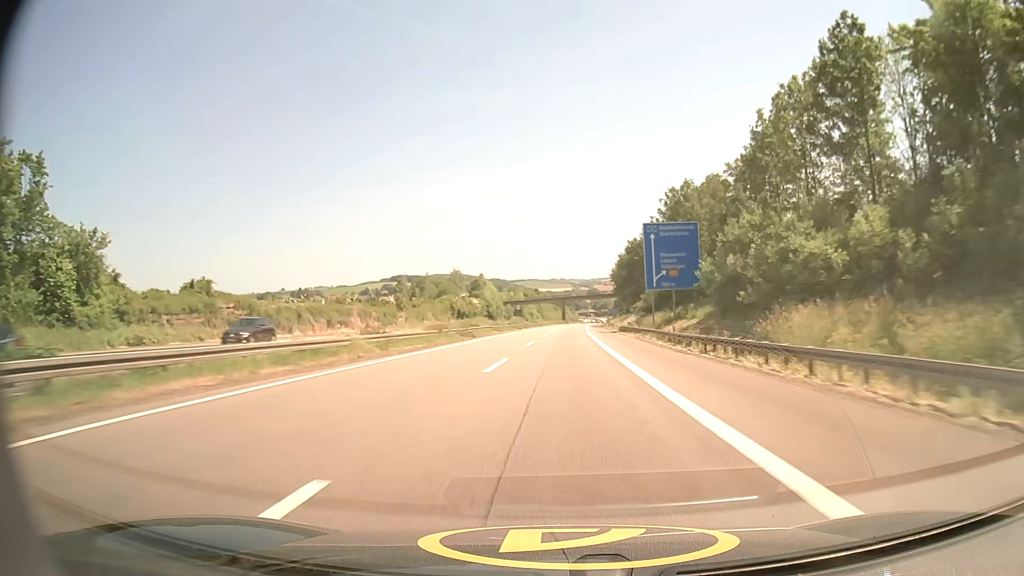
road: motorway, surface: asphalt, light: Day
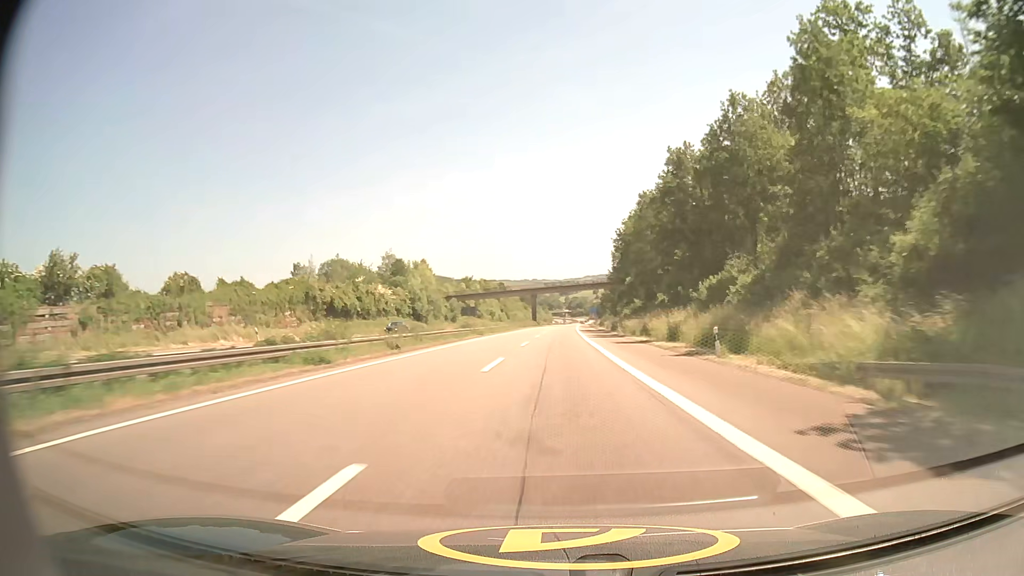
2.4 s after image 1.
(+1.6, +70.3) m; +2°
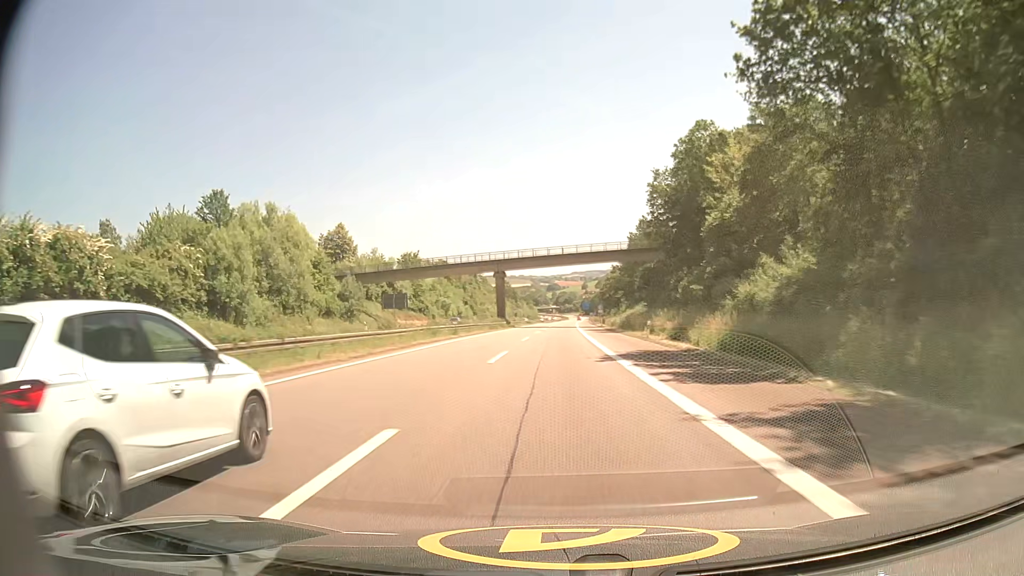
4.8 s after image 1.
(+0.8, +69.3) m; +1°
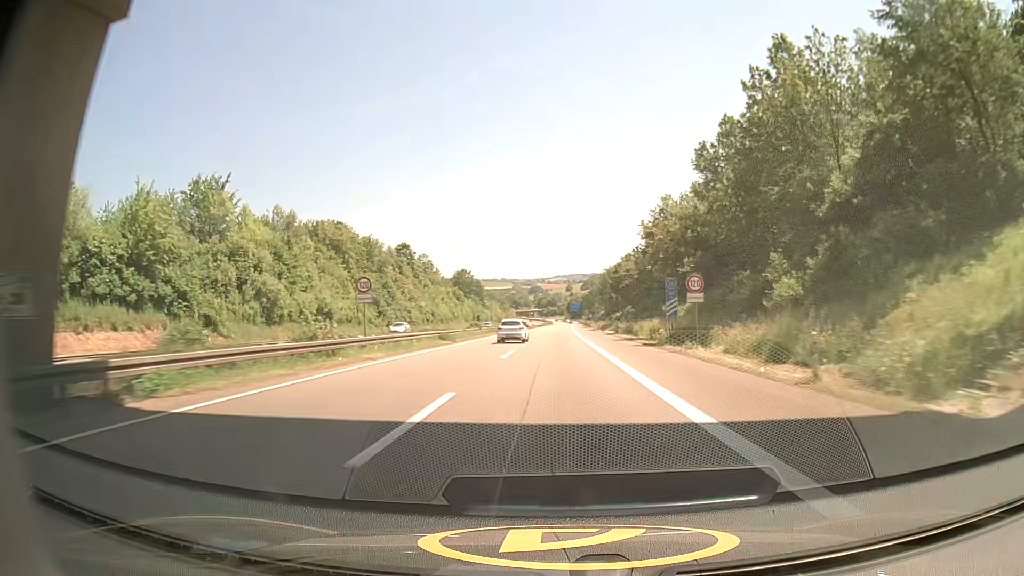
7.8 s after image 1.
(+1.0, +84.5) m; +2°
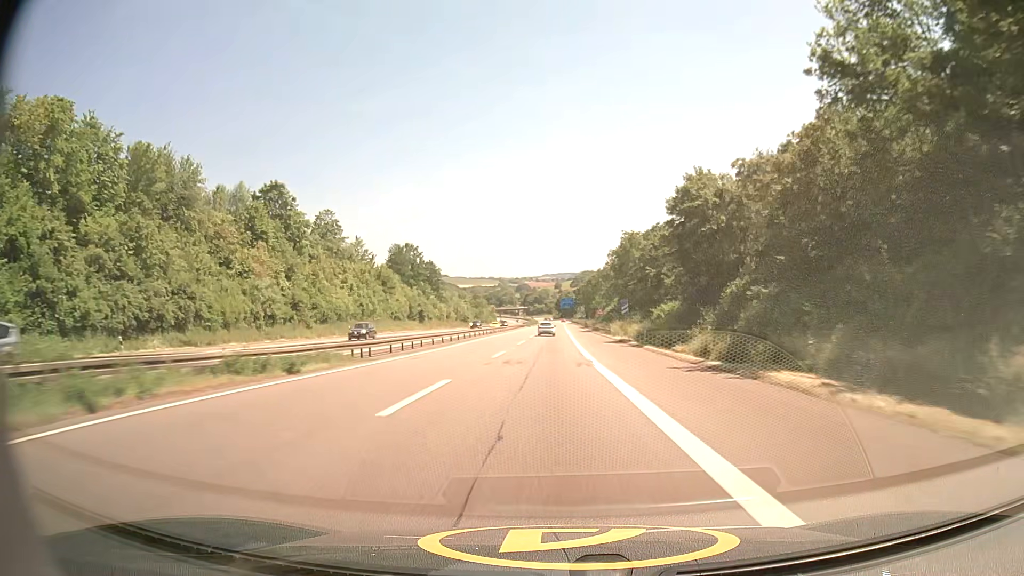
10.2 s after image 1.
(+0.7, +68.1) m; +1°
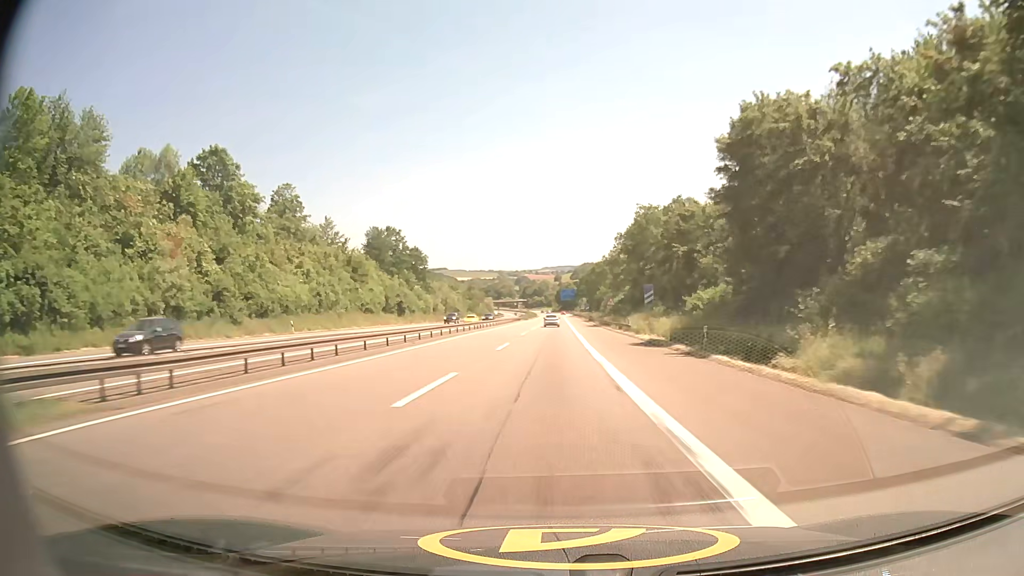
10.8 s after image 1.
(0.0, +17.0) m; 0°
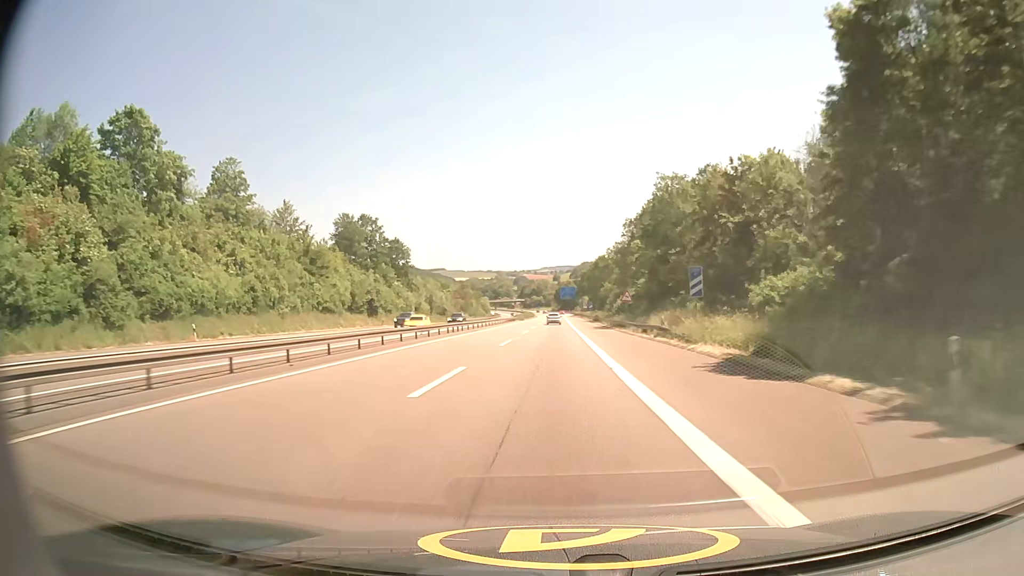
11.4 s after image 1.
(0.0, +16.9) m; 0°
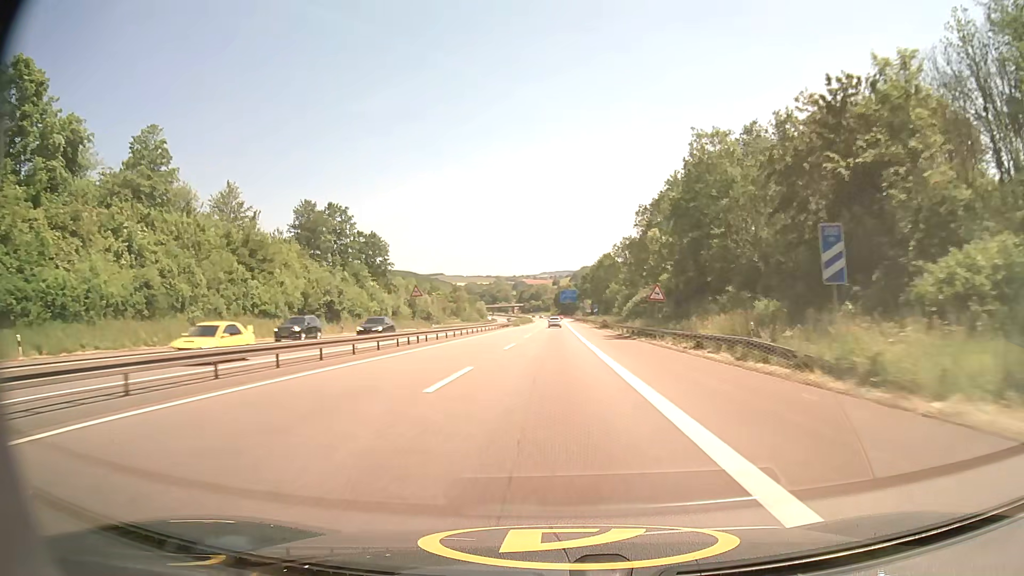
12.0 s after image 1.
(0.0, +16.8) m; 0°
(0, +10) (0, +20) (0, +30) (0, +40) (0, +50) (0, +60) (0, +70) (0, +80) (0, +90) (0, +100) m
